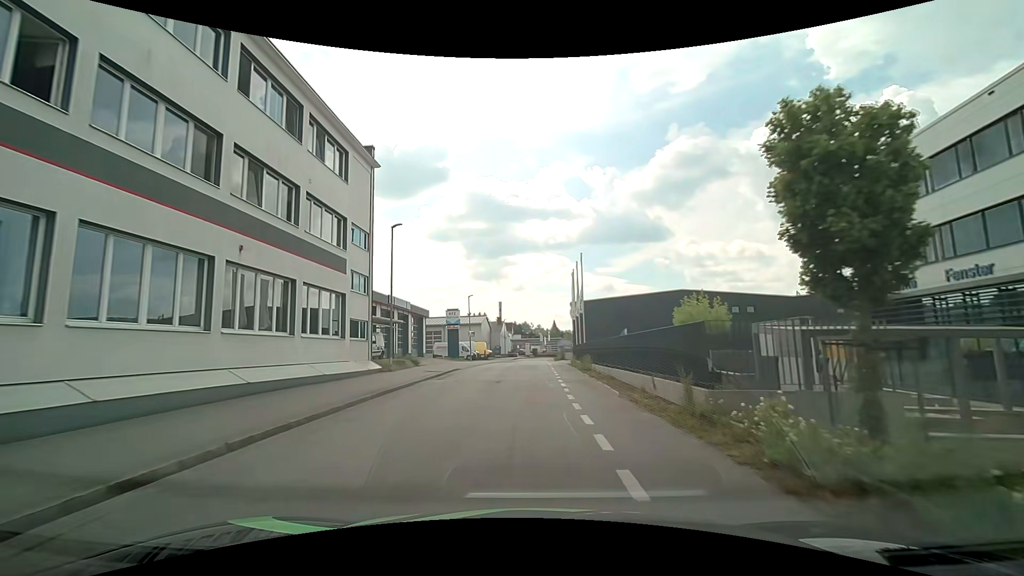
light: Day
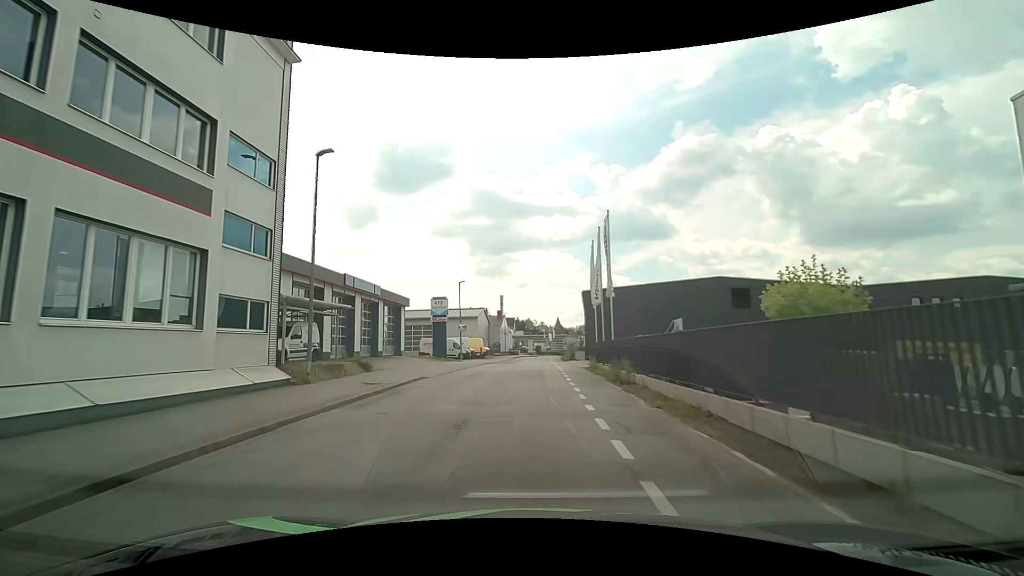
(+0.3, +10.4) m; +2°
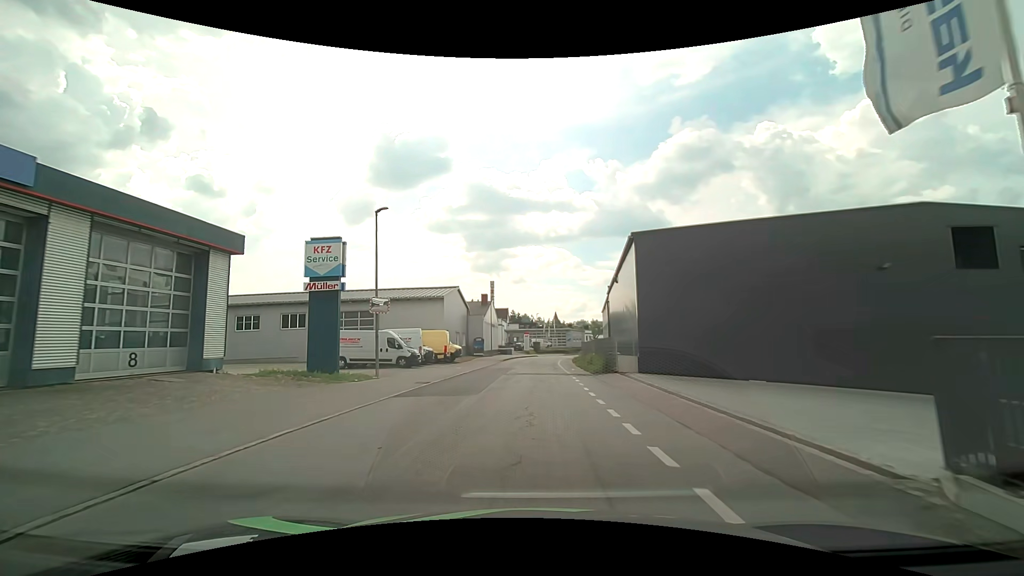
(-0.4, +26.2) m; 0°
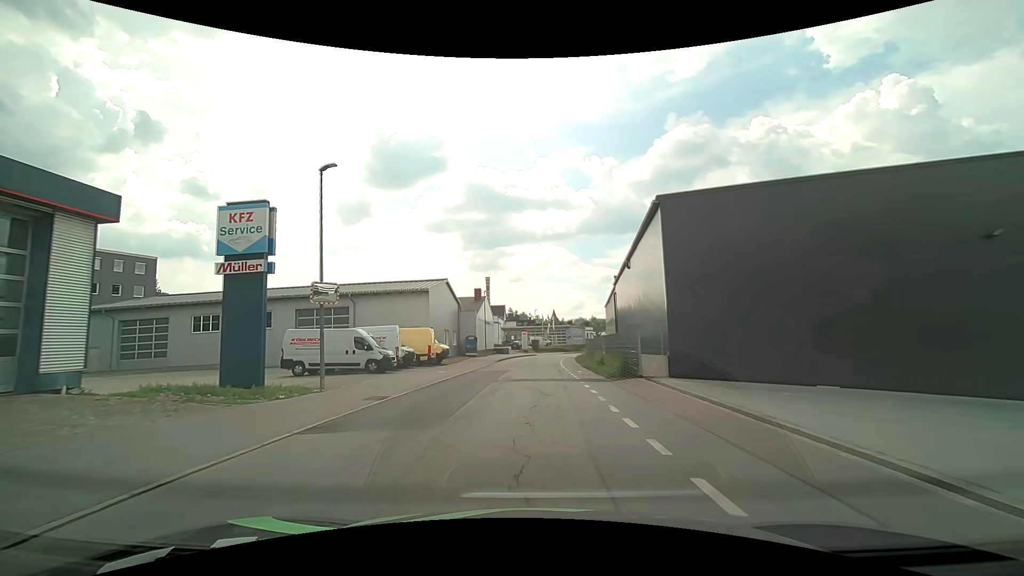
(-0.1, +5.8) m; -1°
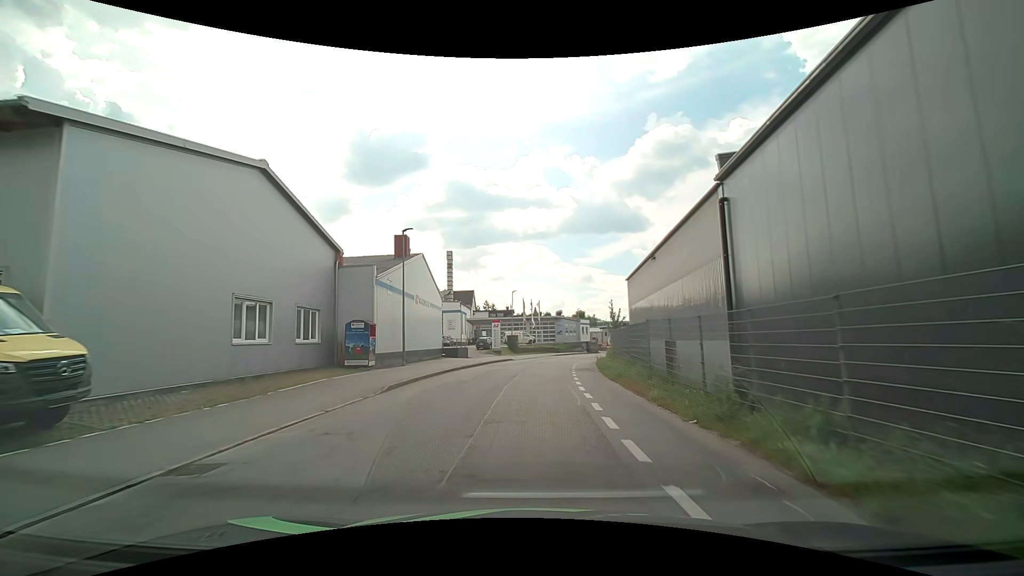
(+0.7, +30.9) m; +3°
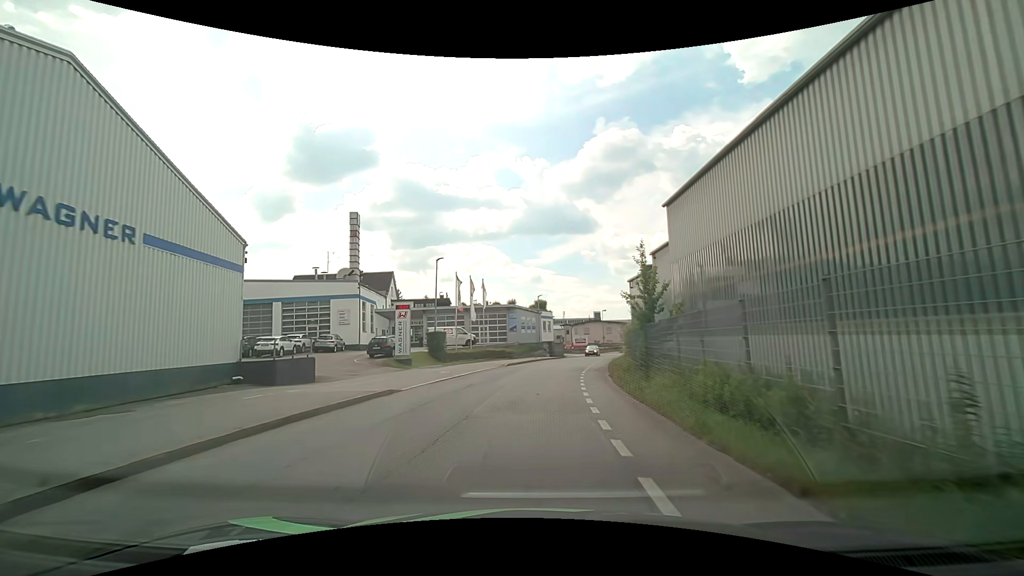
(+0.6, +26.2) m; +3°
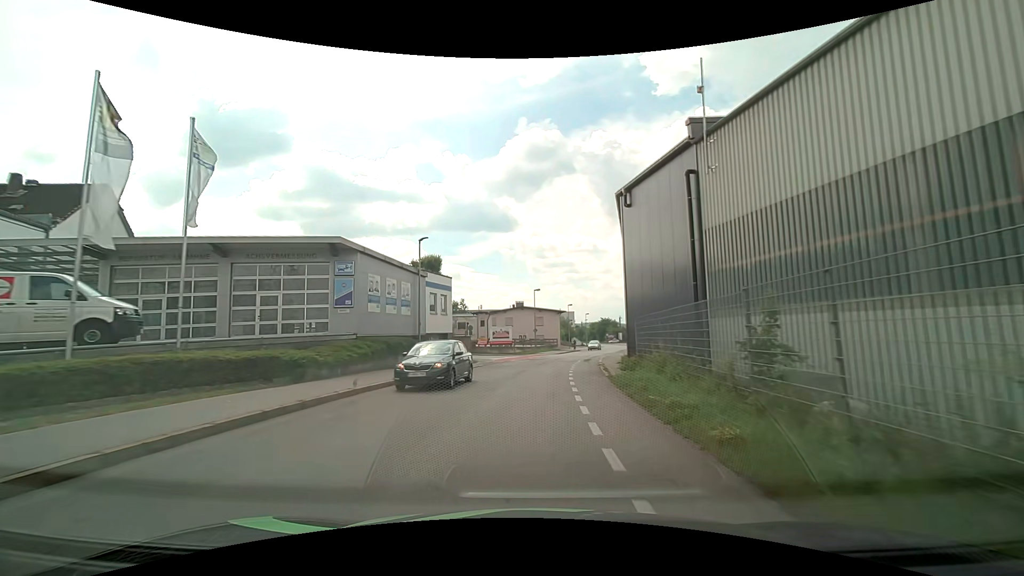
(+2.0, +33.3) m; +9°
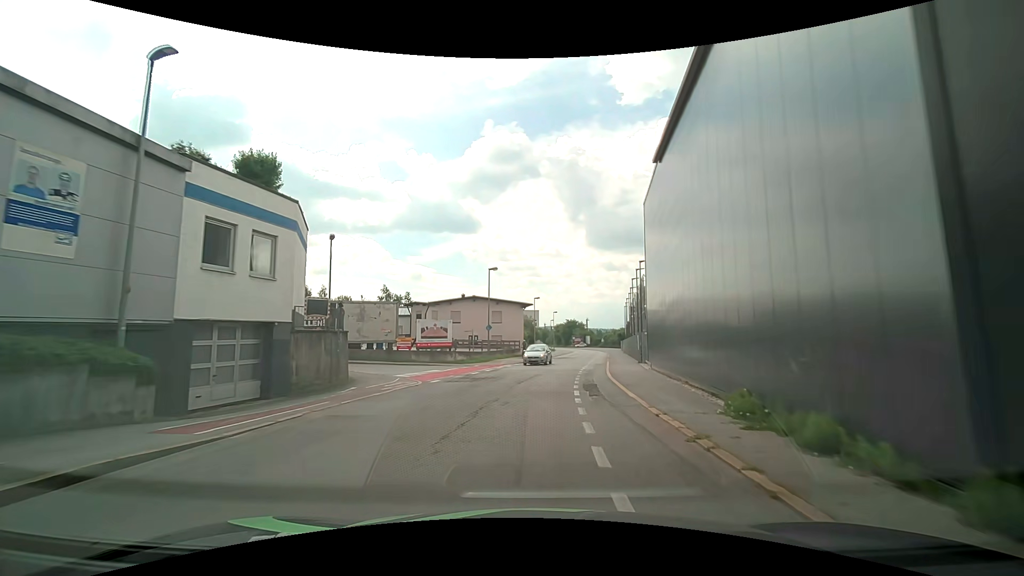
(+1.0, +20.1) m; +5°
(+1, +10) (+2, +20) (+3, +30) (+5, +40) (+7, +50) (+8, +59) (+10, +69) (+12, +79) (+13, +89) (+15, +99) m
